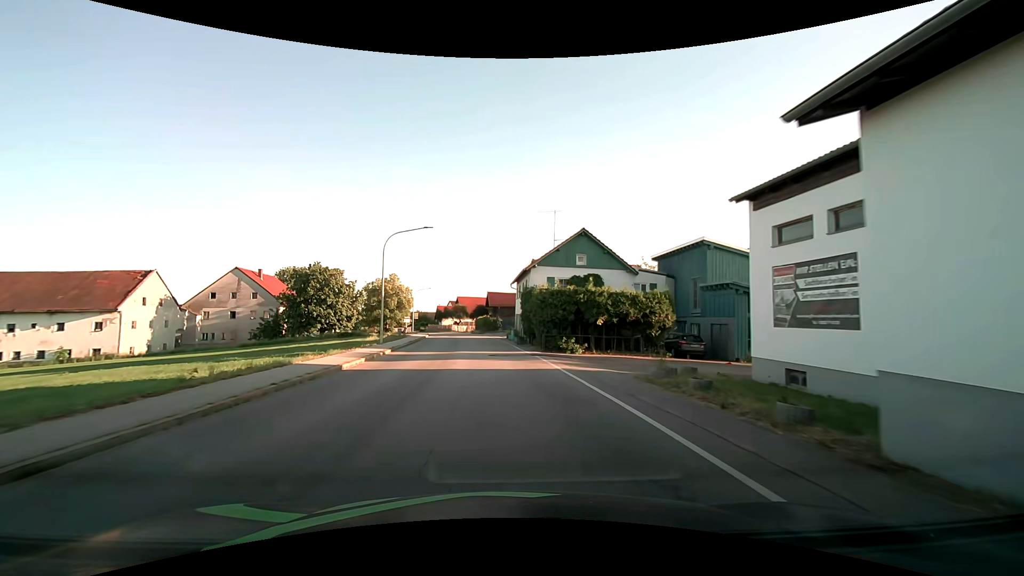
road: secondary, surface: asphalt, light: Day
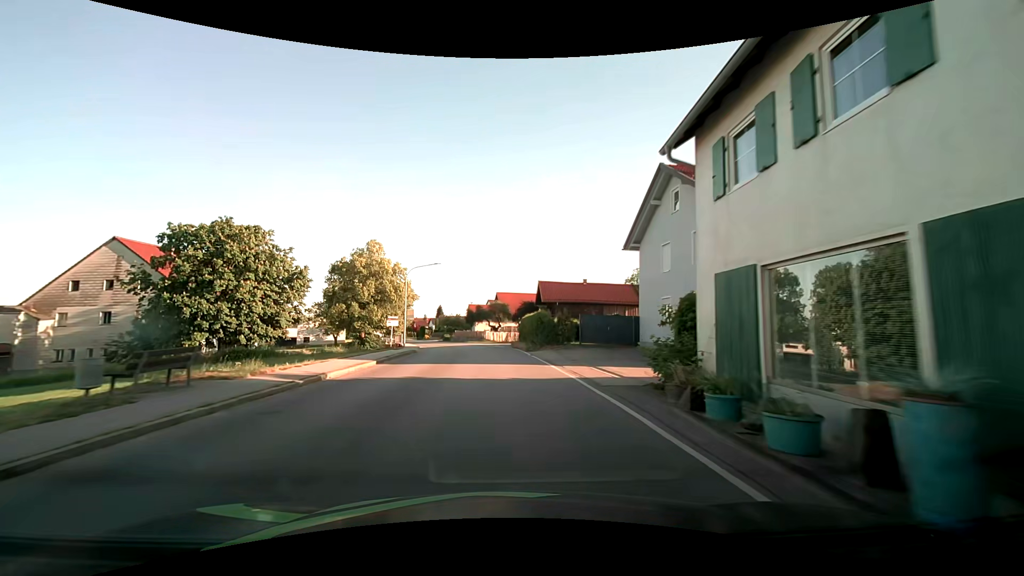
(-1.9, +37.6) m; -6°
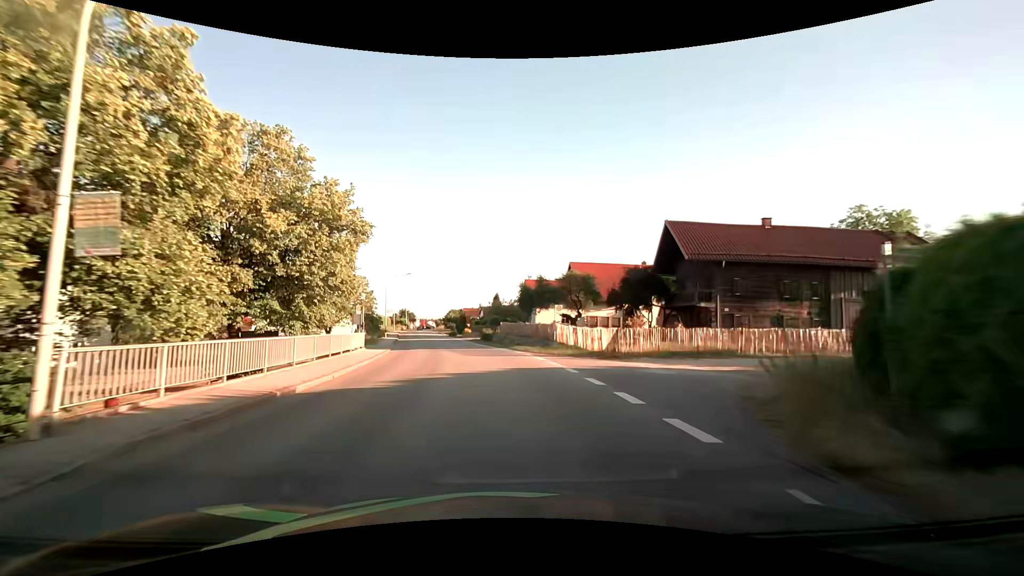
(-1.7, +37.7) m; -7°
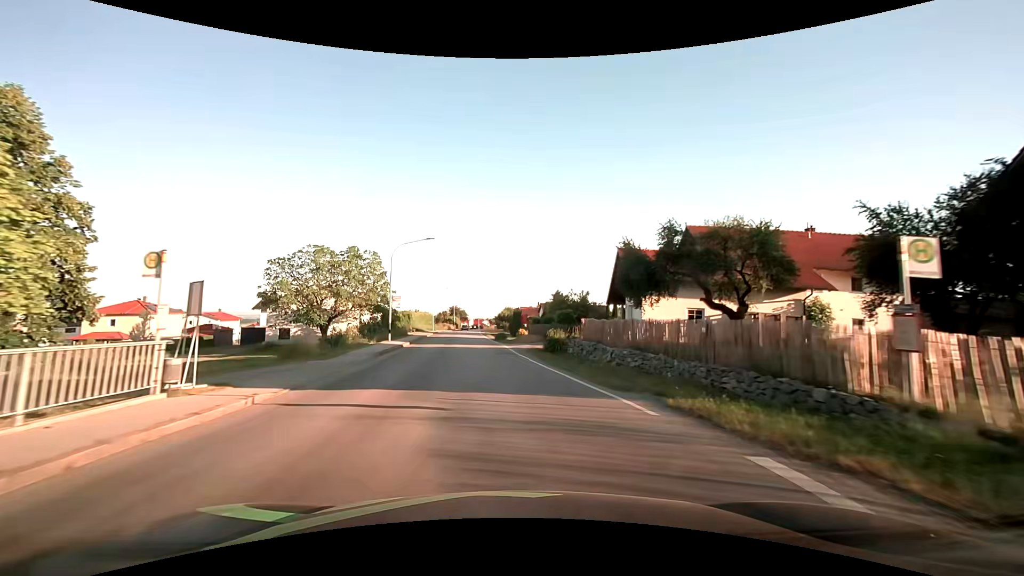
(-1.3, +23.1) m; -6°
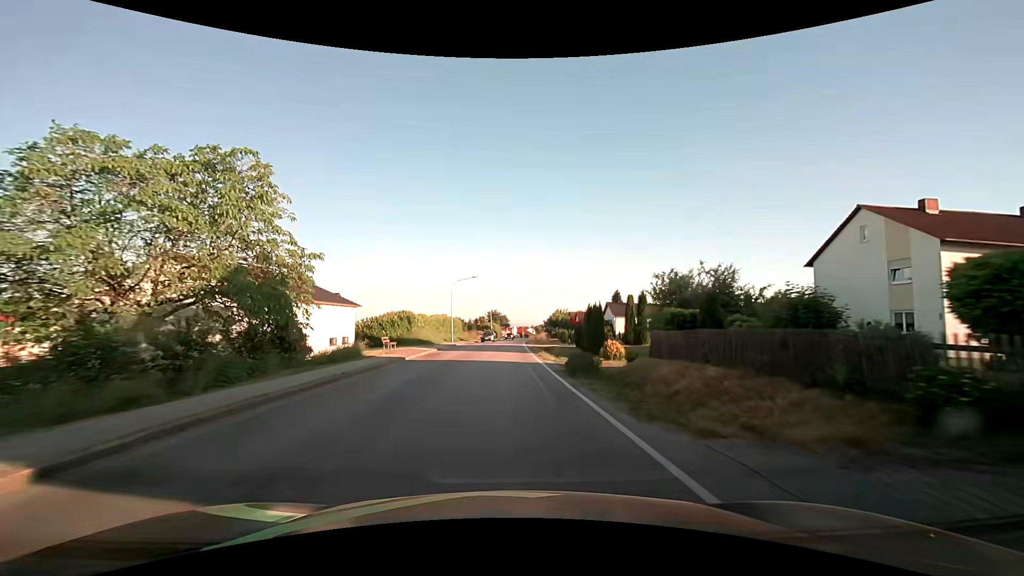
(-1.4, +30.7) m; -5°
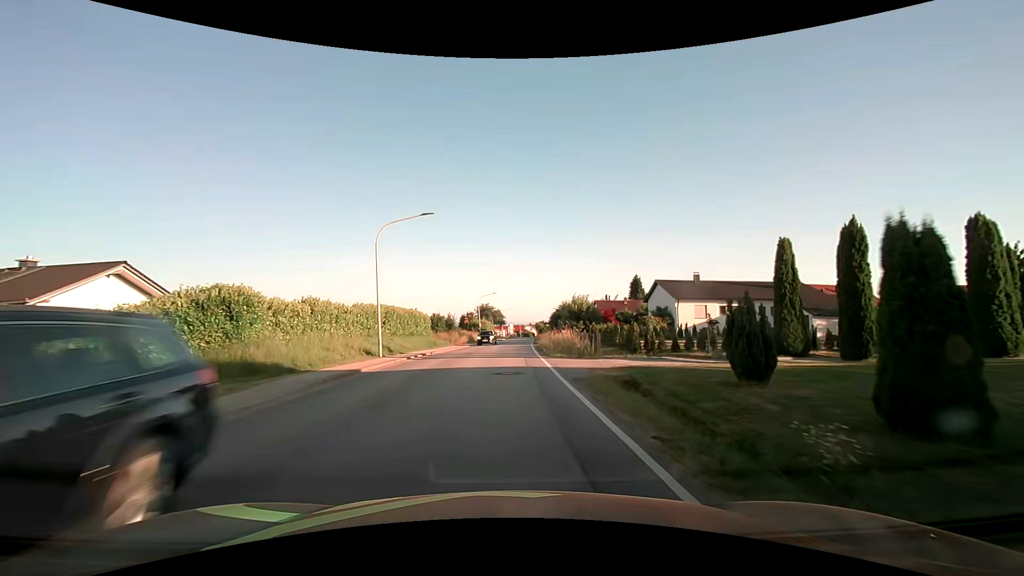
(+0.3, +30.6) m; +1°
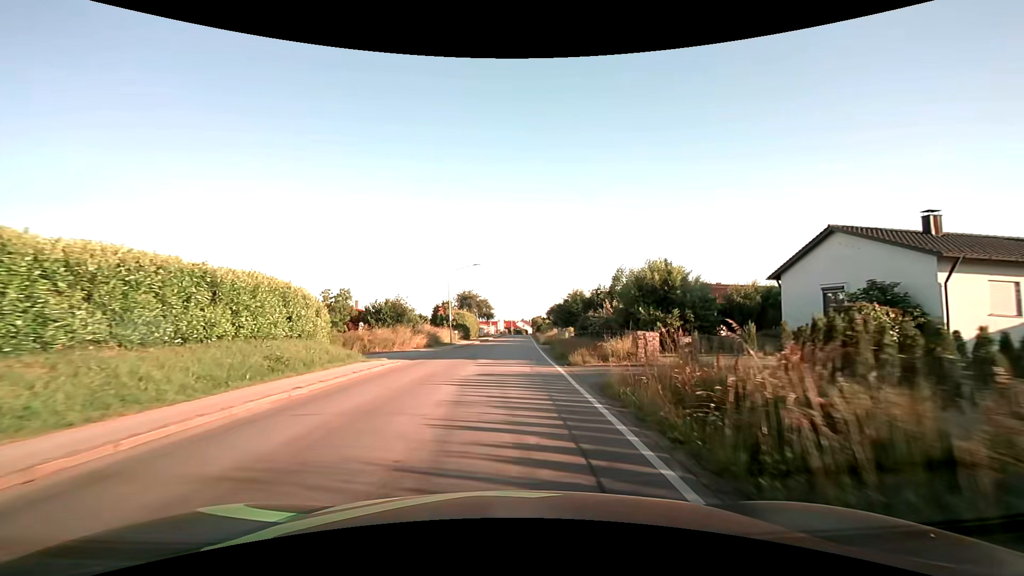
(+0.1, +30.5) m; +1°
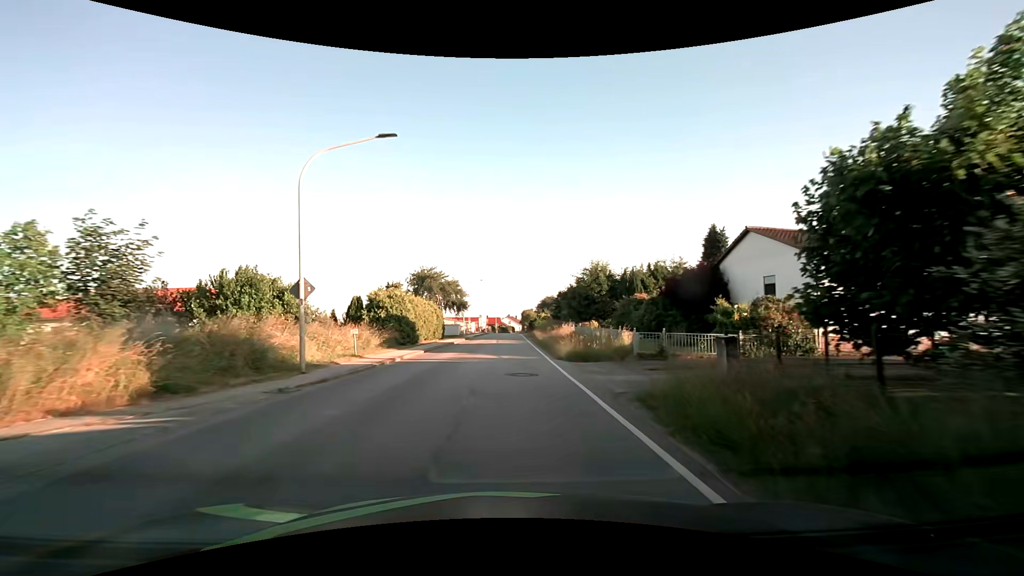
(+0.5, +30.7) m; +2°
(0, +10) (0, +20) (0, +30) (0, +40) (0, +50) (0, +60) (0, +70) (0, +80) (0, +90) (0, +100) m
